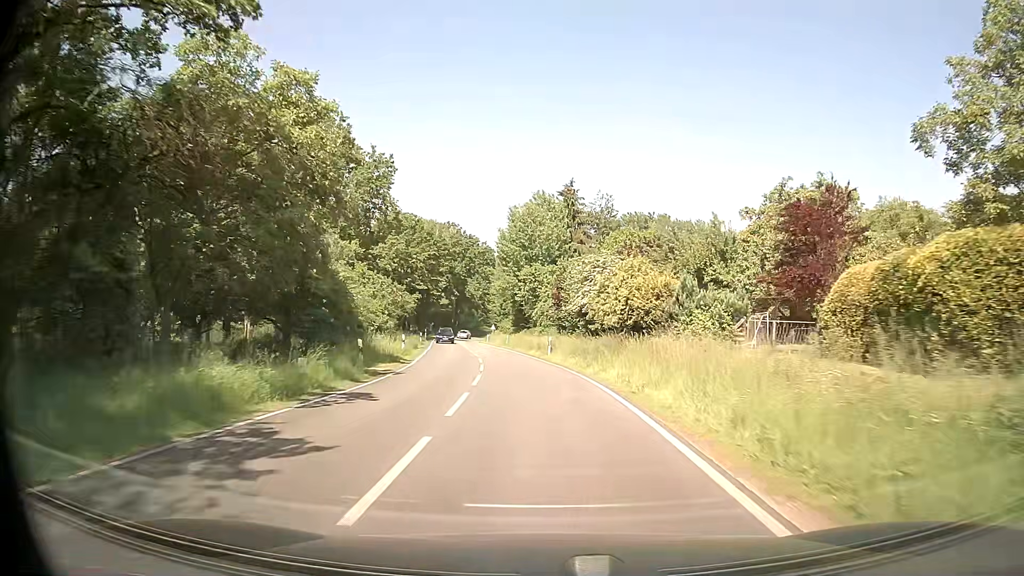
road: secondary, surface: asphalt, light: Day
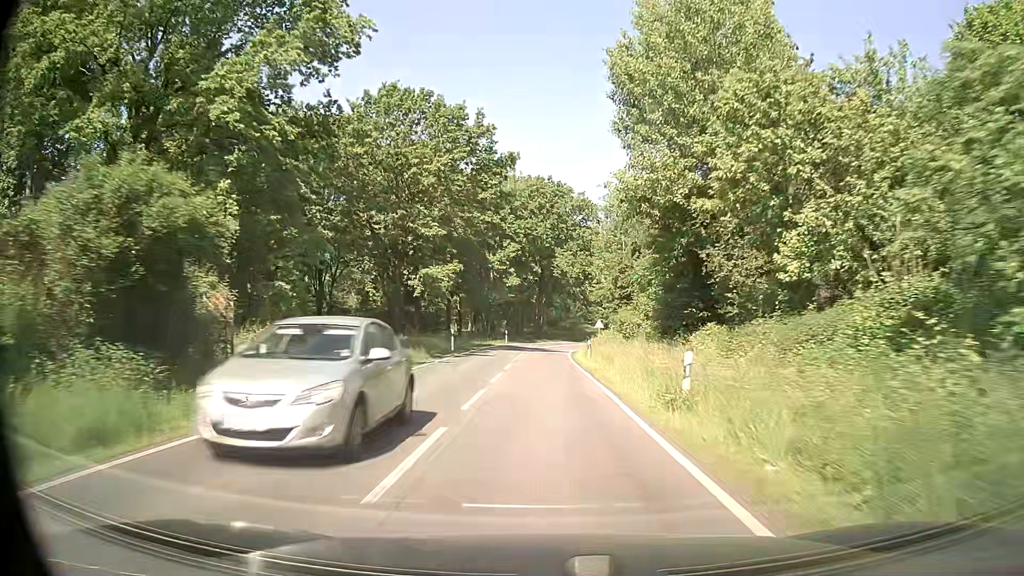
(-3.8, +47.8) m; -9°
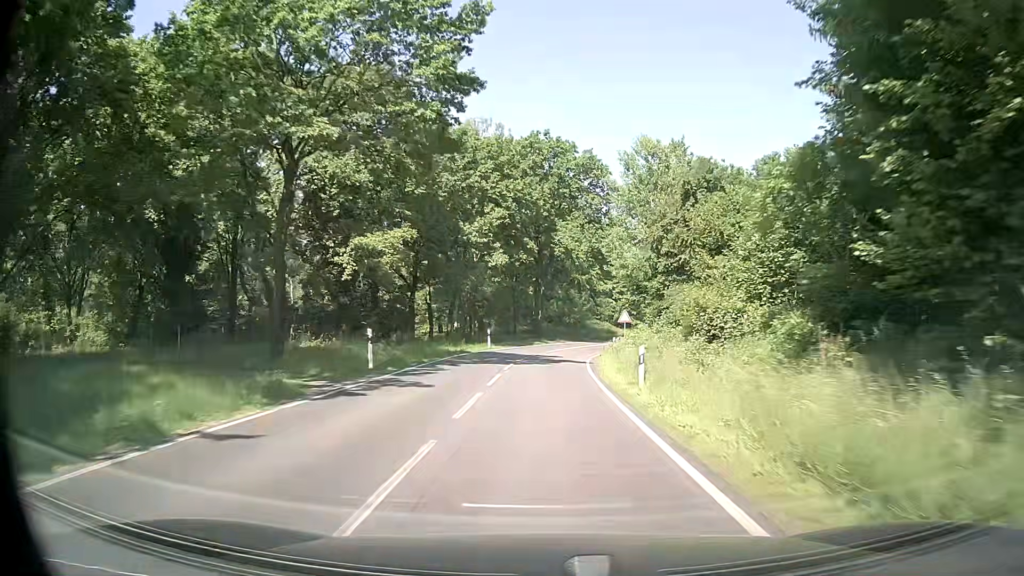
(0.0, +19.1) m; 0°
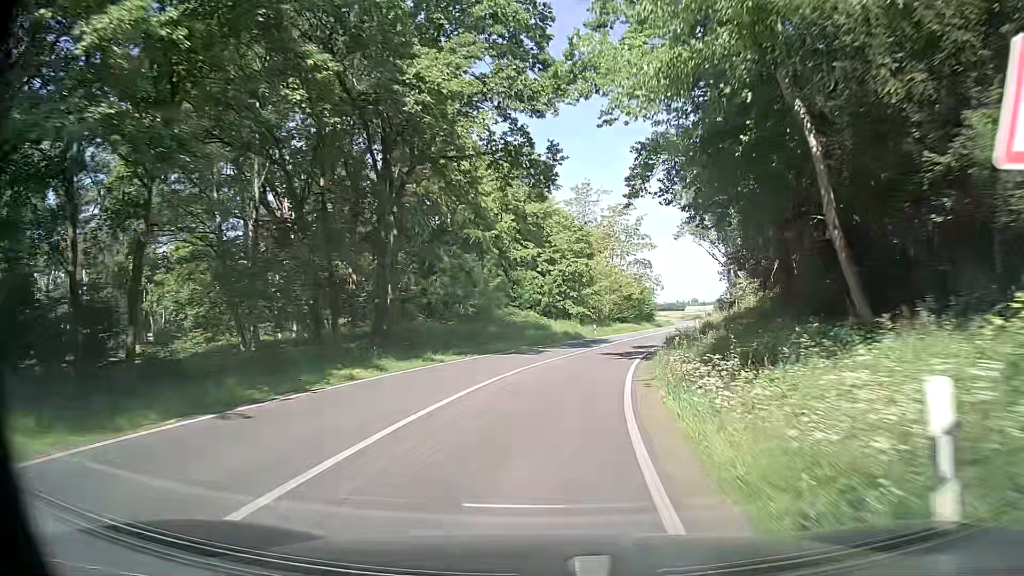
(+1.8, +38.1) m; +8°
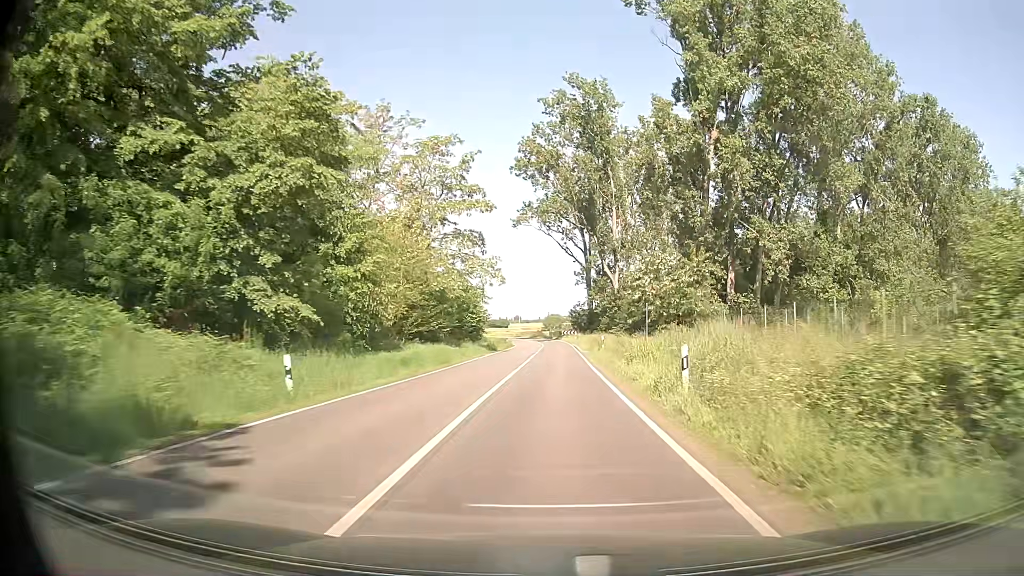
(+4.9, +37.4) m; +15°
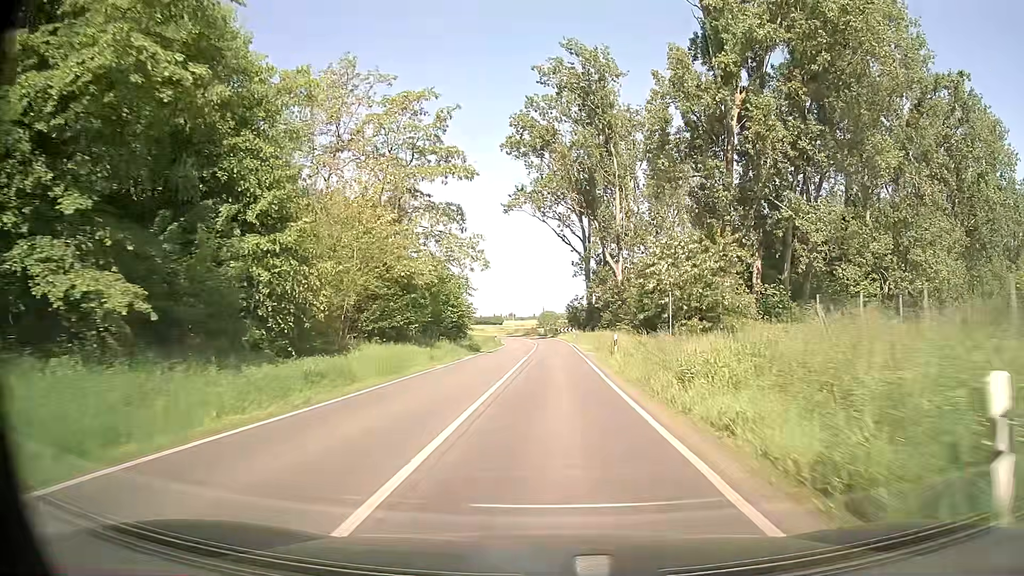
(0.0, +9.4) m; 0°
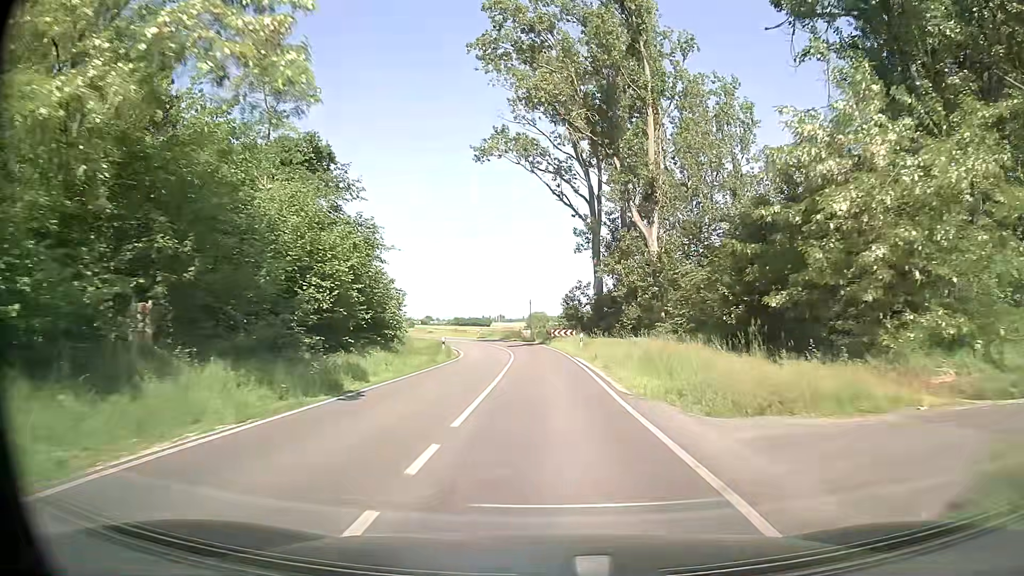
(+0.4, +28.4) m; +1°
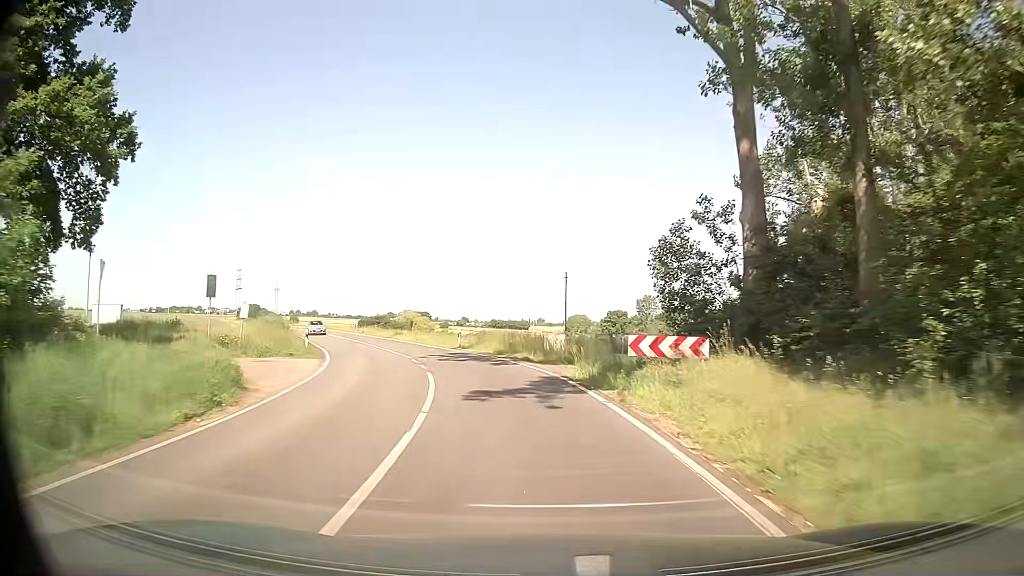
(-0.3, +37.8) m; -3°
(0, +10) (-2, +20) (-4, +30) (-8, +39) (-12, +48) (-16, +57) (-20, +66) (-24, +75) (-29, +84) (-33, +93) m
